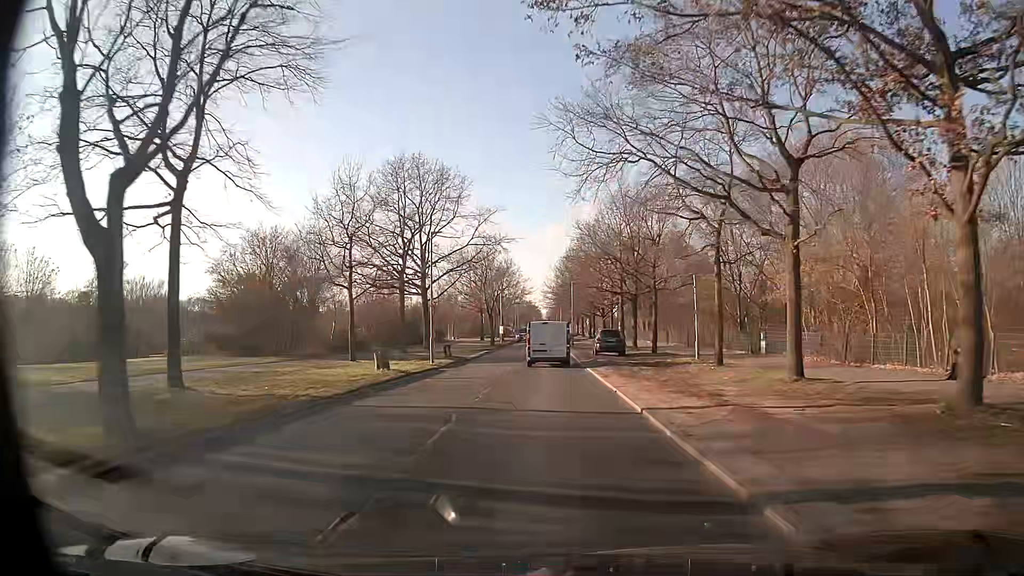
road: secondary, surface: asphalt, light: Day
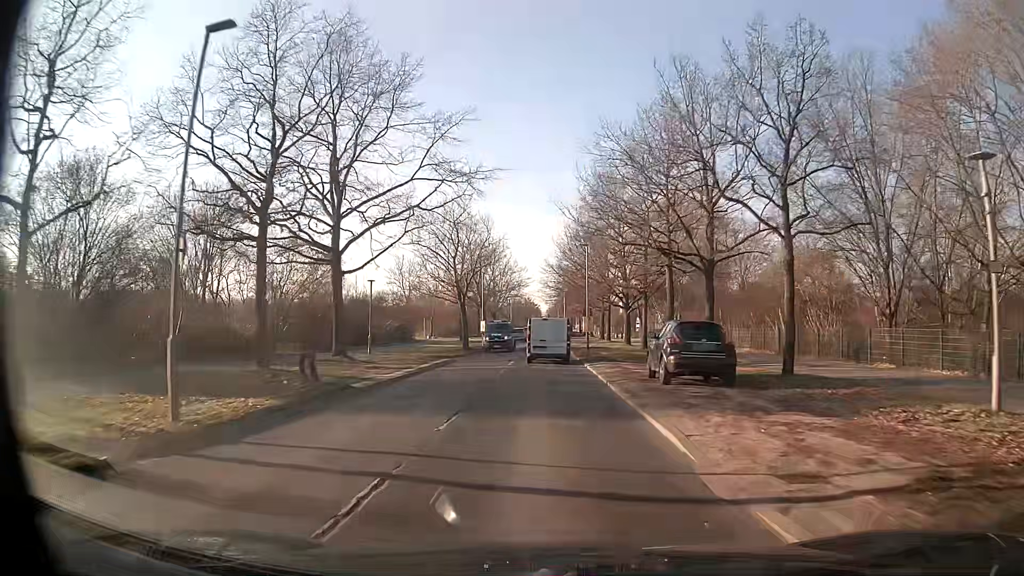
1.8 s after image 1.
(-0.1, +22.9) m; 0°
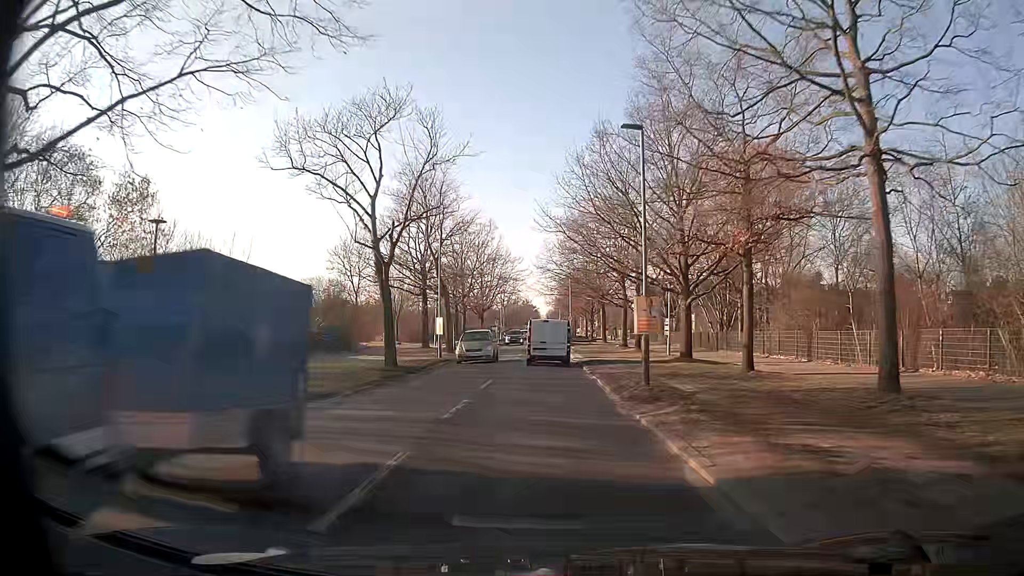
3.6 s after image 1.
(0.0, +22.9) m; 0°
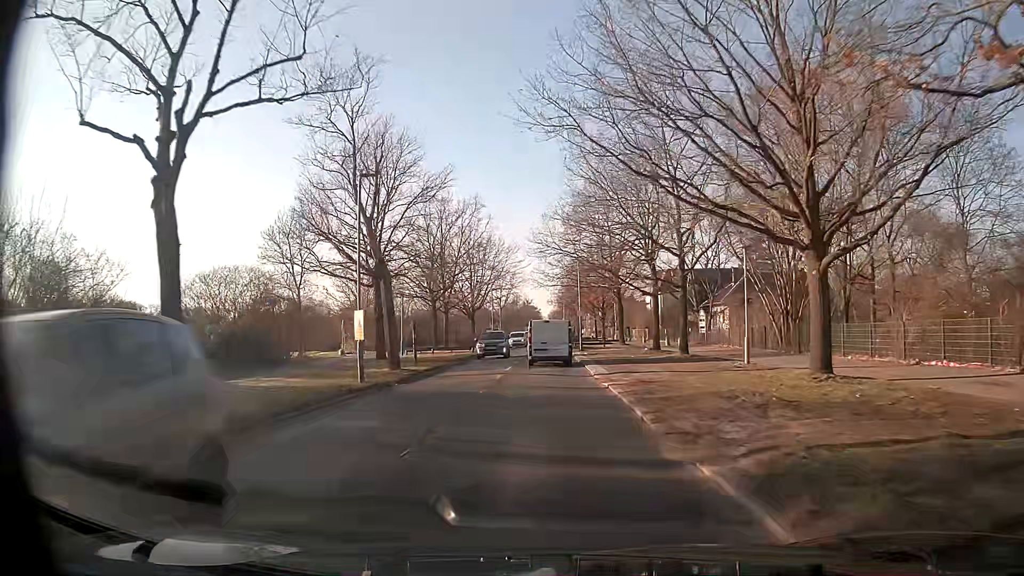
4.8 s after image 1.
(0.0, +15.3) m; 0°
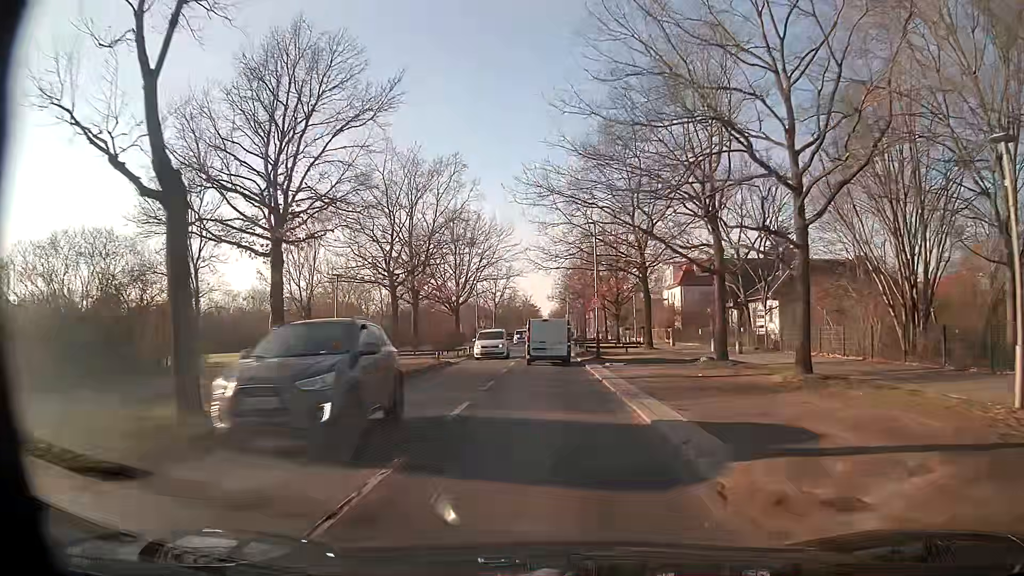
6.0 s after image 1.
(0.0, +15.2) m; 0°
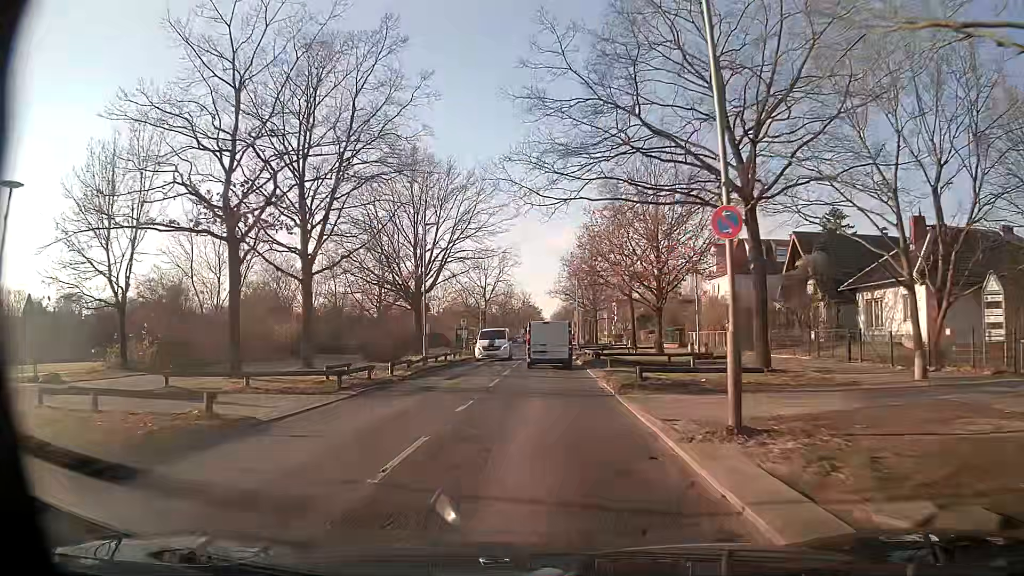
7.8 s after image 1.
(-0.1, +22.5) m; 0°
(0, +10) (0, +20) (0, +30) (-1, +40) (-1, +50) (-1, +60) (-1, +70) (-1, +80) (-1, +90) (-1, +100) m
